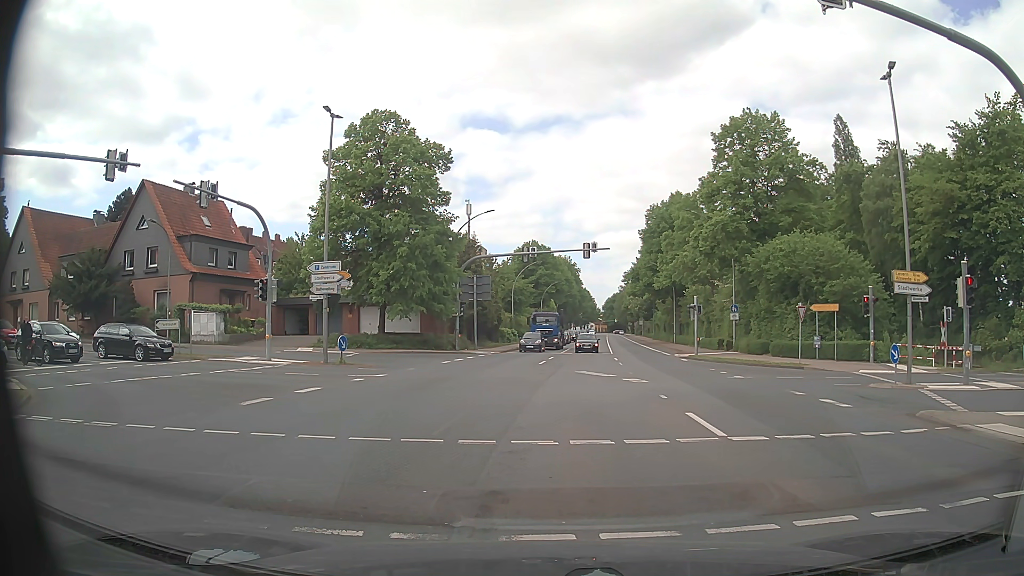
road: primary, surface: asphalt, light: Day
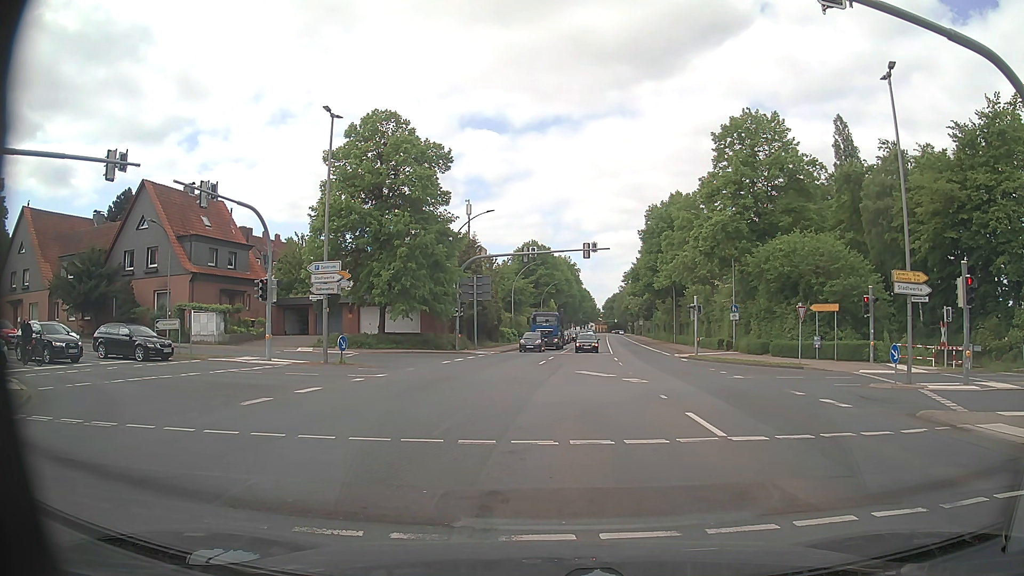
(0.0, 0.0) m; 0°
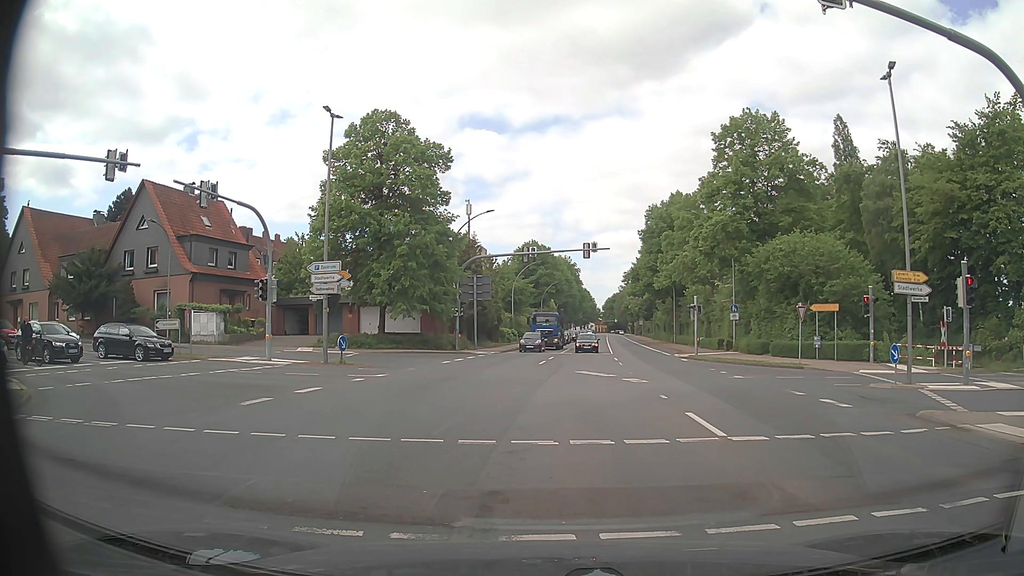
(0.0, 0.0) m; 0°
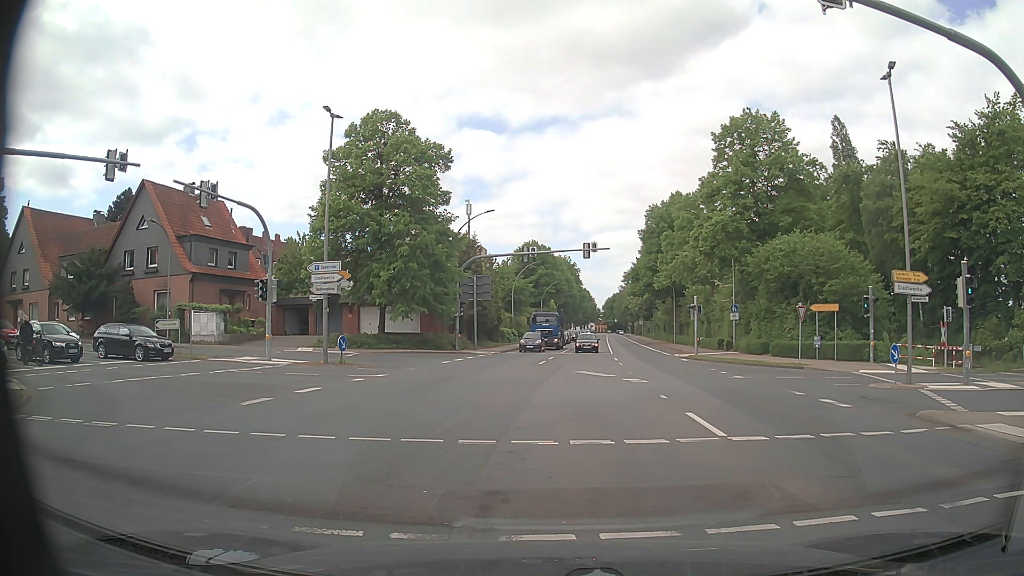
(0.0, 0.0) m; 0°
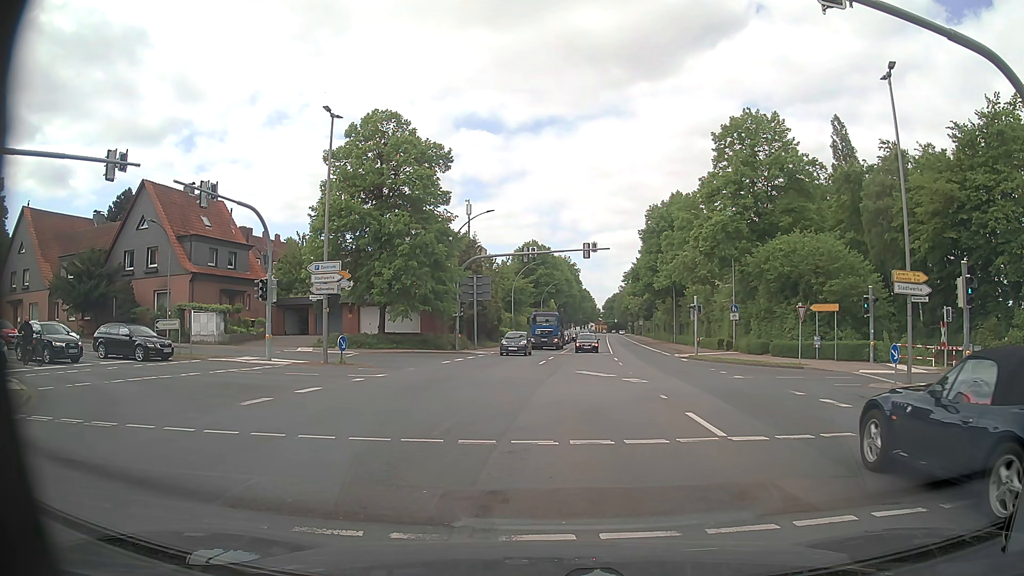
(0.0, 0.0) m; 0°
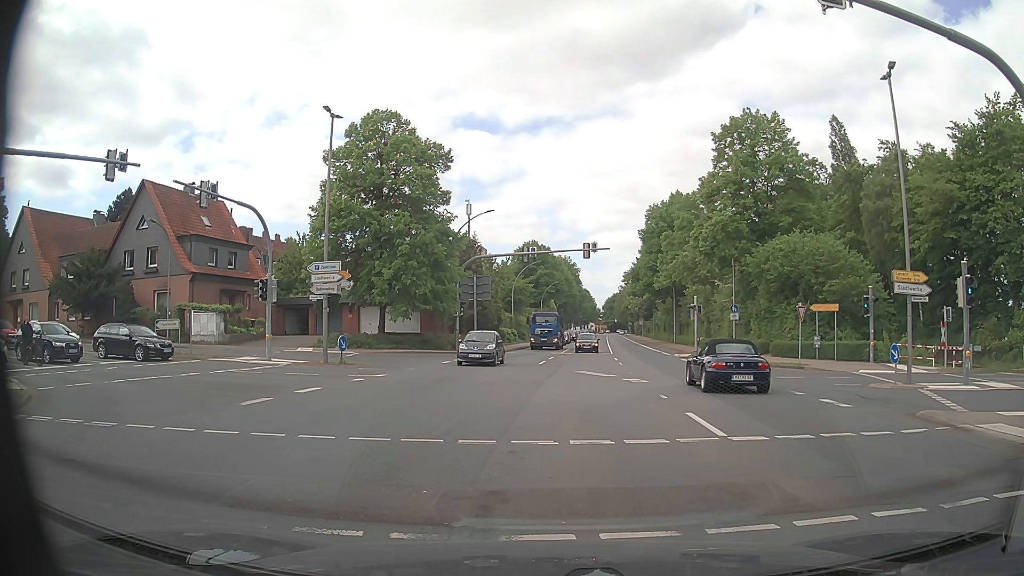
(0.0, 0.0) m; 0°
(0, +10) (0, +20) (-4, +29) (-13, +33) (-23, +33) (-33, +34) (-43, +36) (-52, +37) (-62, +39) (-72, +41) m
